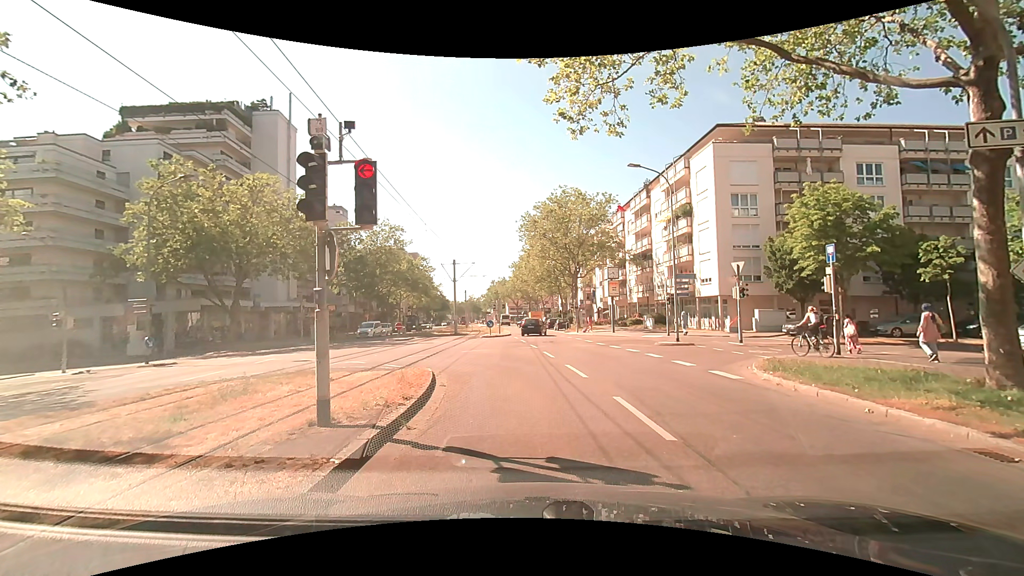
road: tertiary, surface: asphalt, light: Day
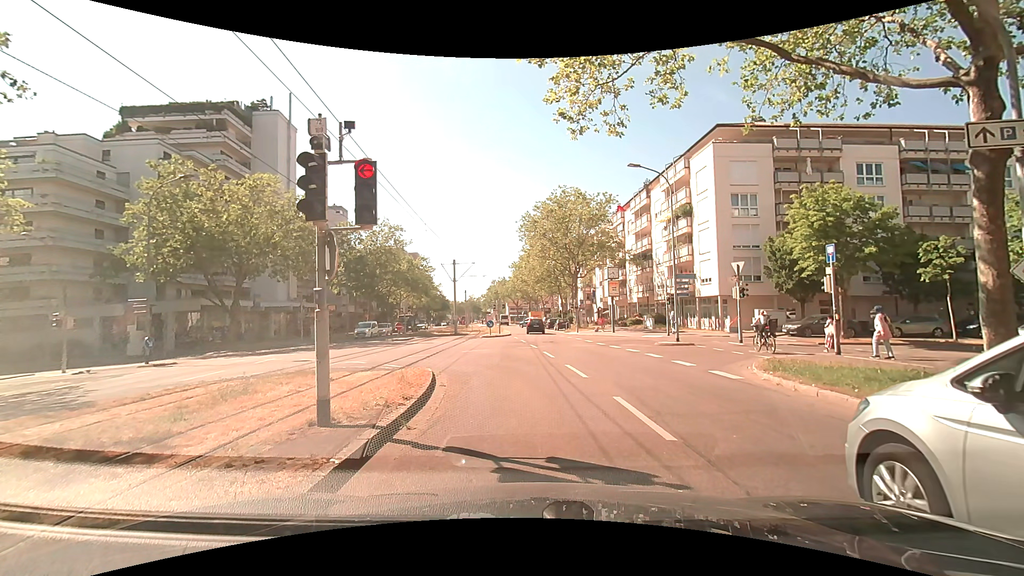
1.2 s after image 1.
(0.0, 0.0) m; 0°
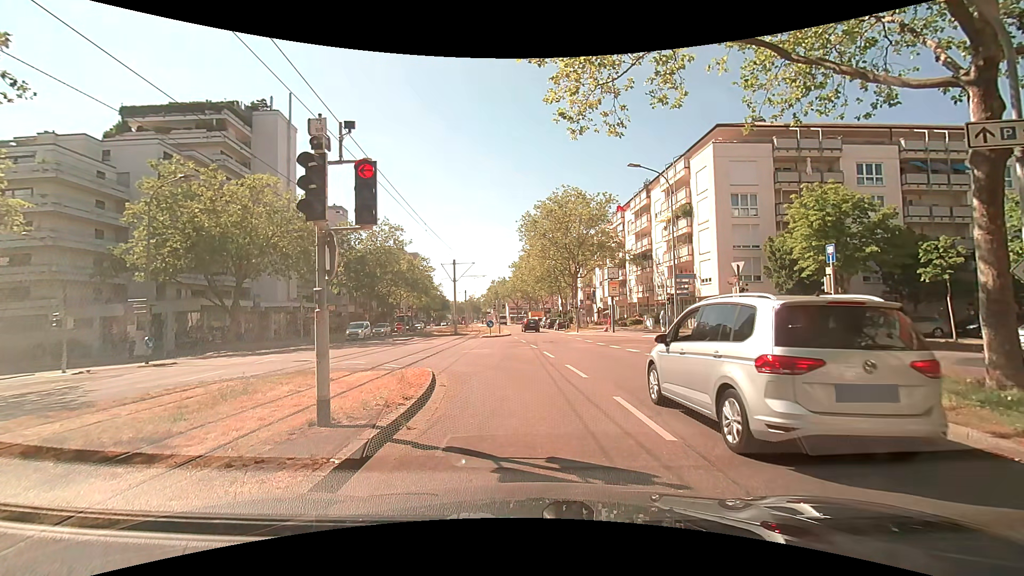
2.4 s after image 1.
(0.0, 0.0) m; 0°
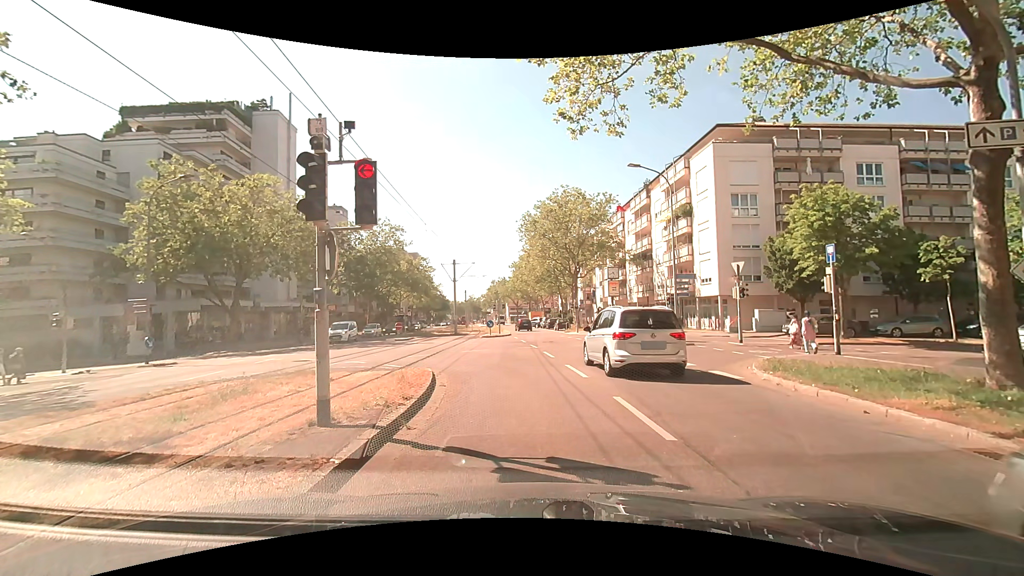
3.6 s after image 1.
(0.0, 0.0) m; 0°
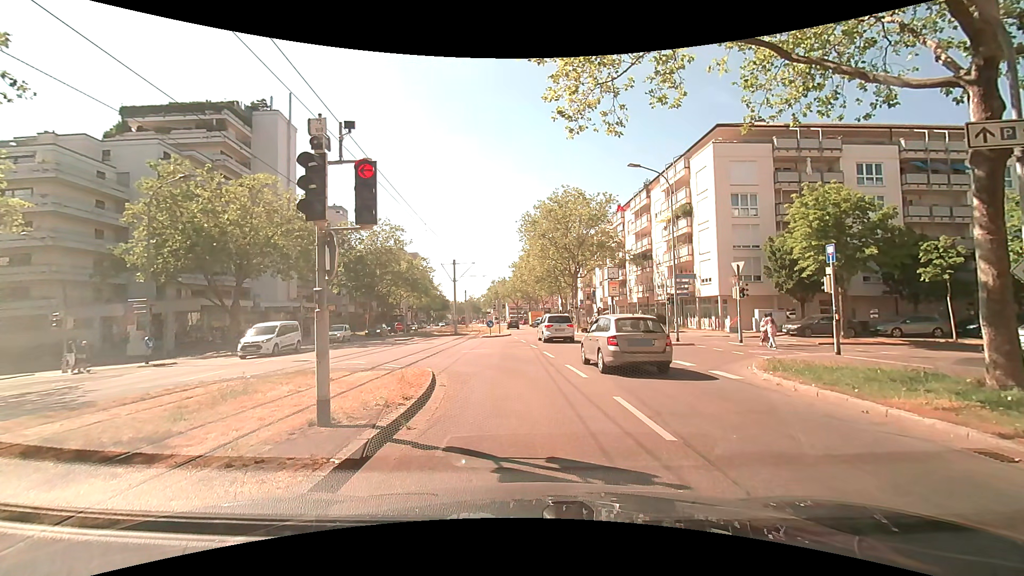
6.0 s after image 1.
(0.0, 0.0) m; 0°
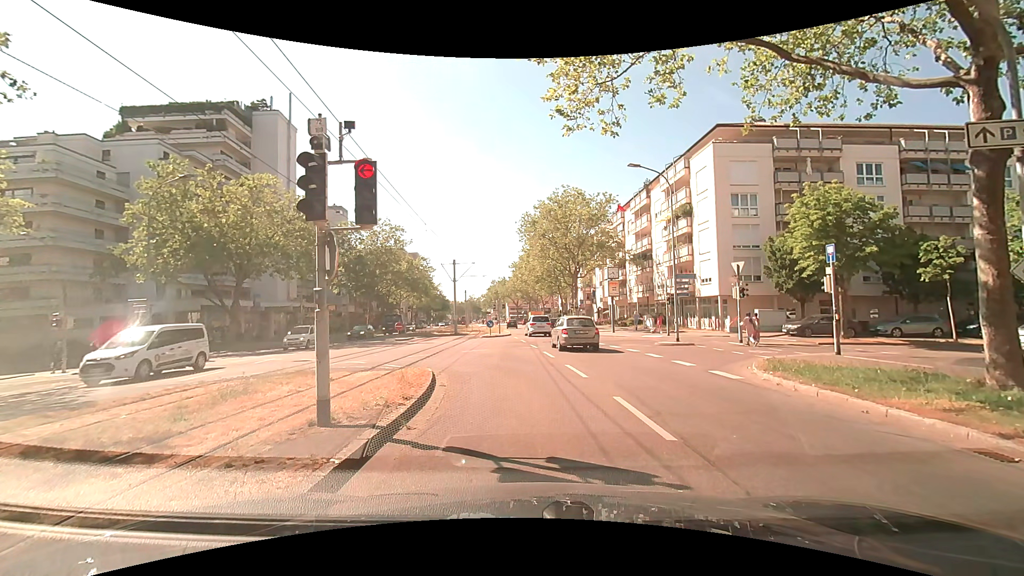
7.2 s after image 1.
(0.0, 0.0) m; 0°
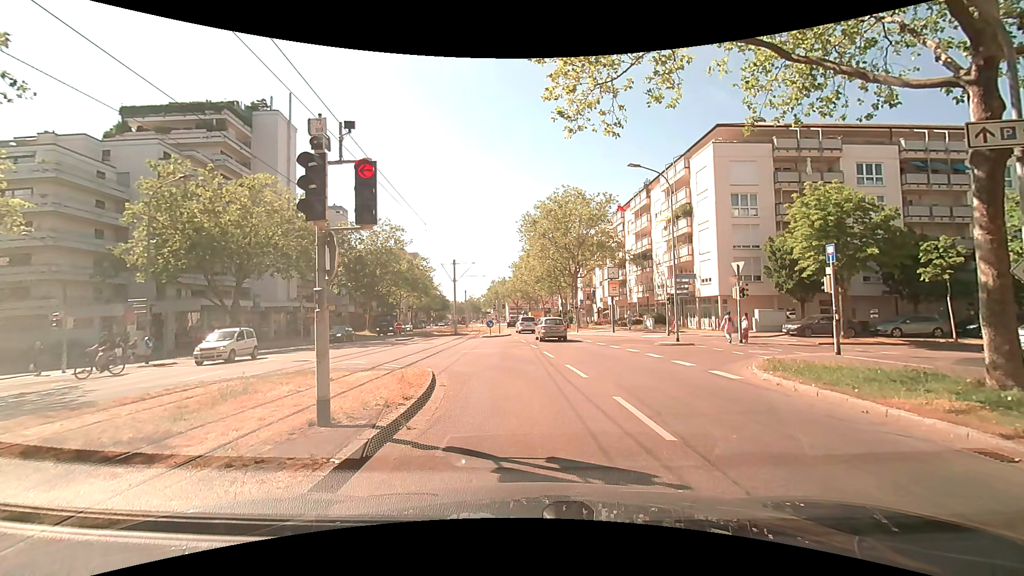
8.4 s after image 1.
(0.0, 0.0) m; 0°
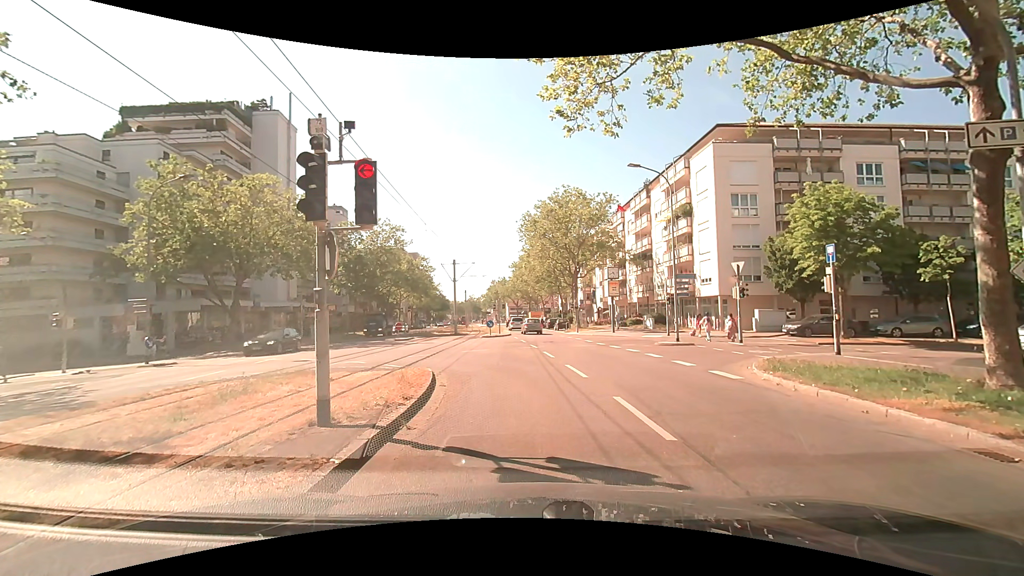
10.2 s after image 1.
(0.0, 0.0) m; 0°
